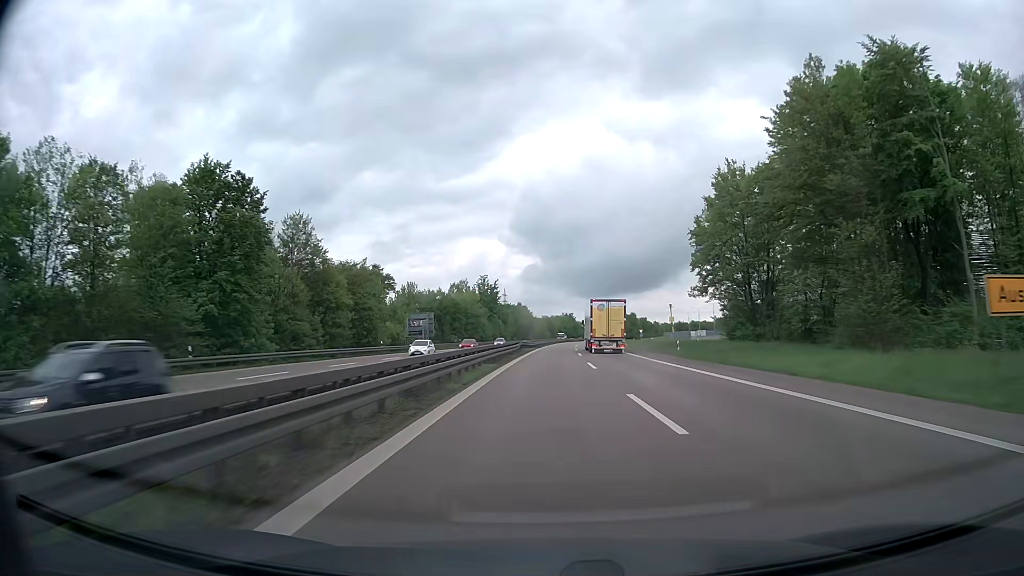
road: trunk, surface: asphalt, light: Day
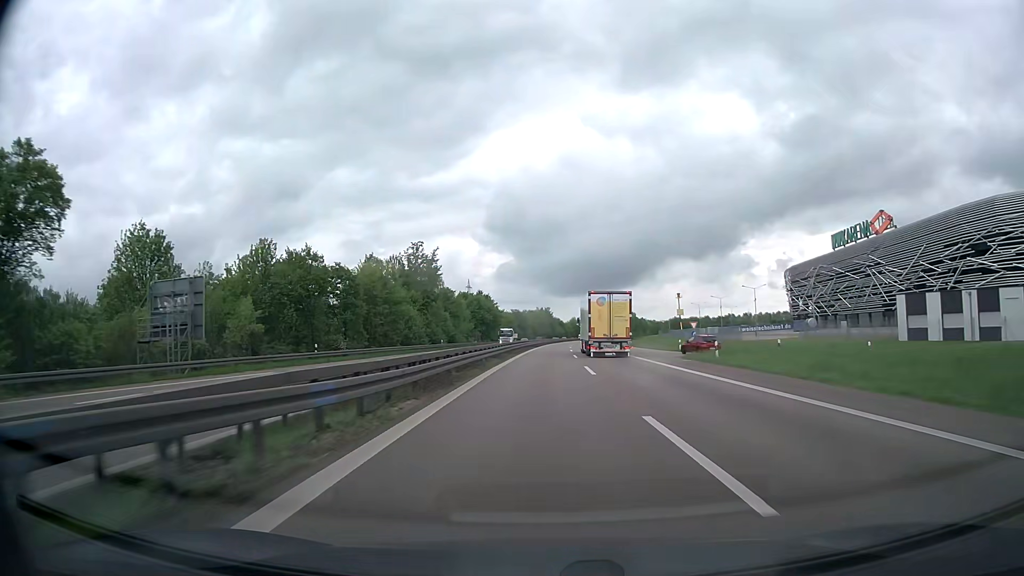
(+1.2, +58.4) m; +2°
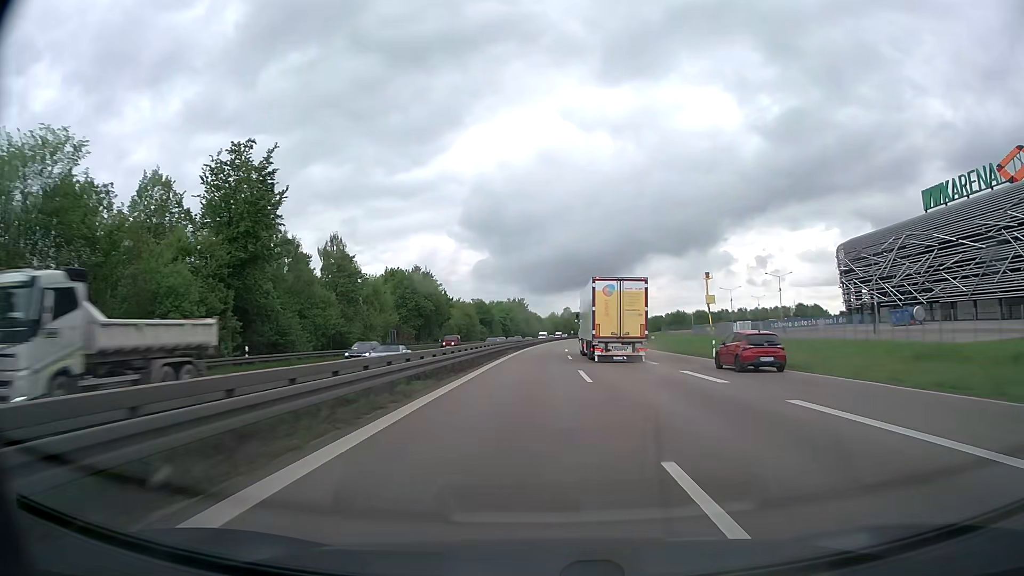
(+1.1, +58.3) m; +2°
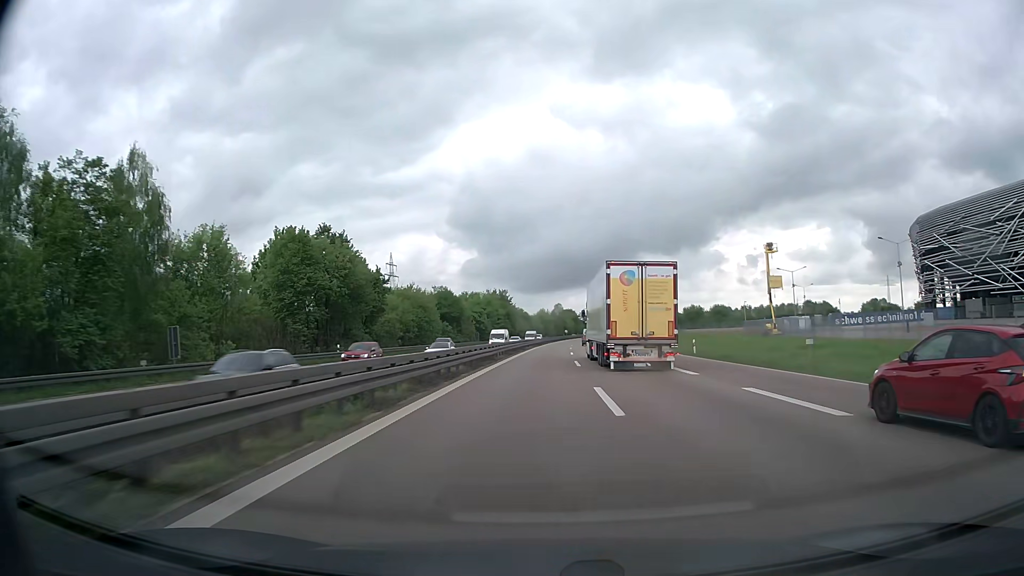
(+0.4, +44.1) m; +1°
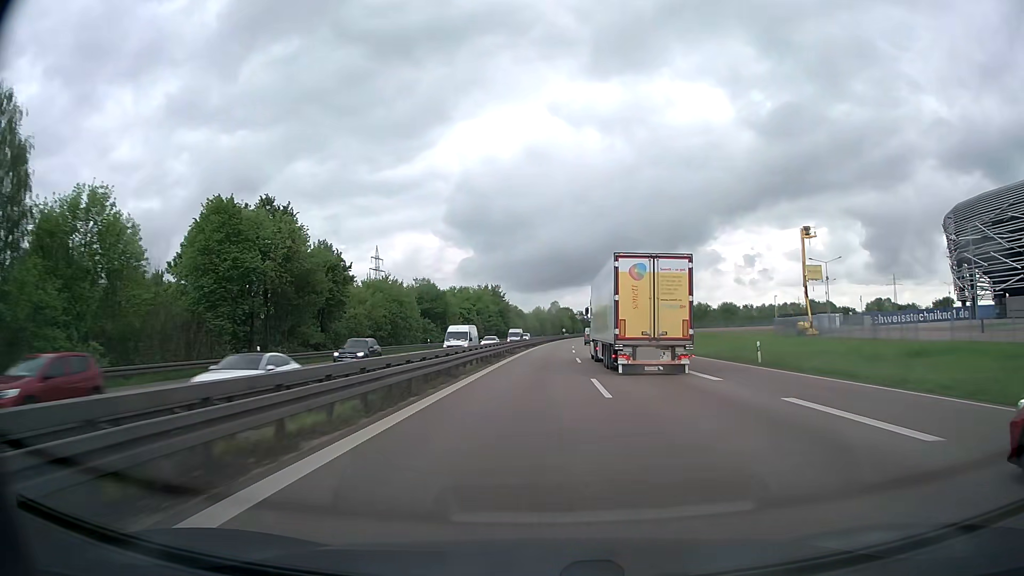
(0.0, +14.9) m; 0°
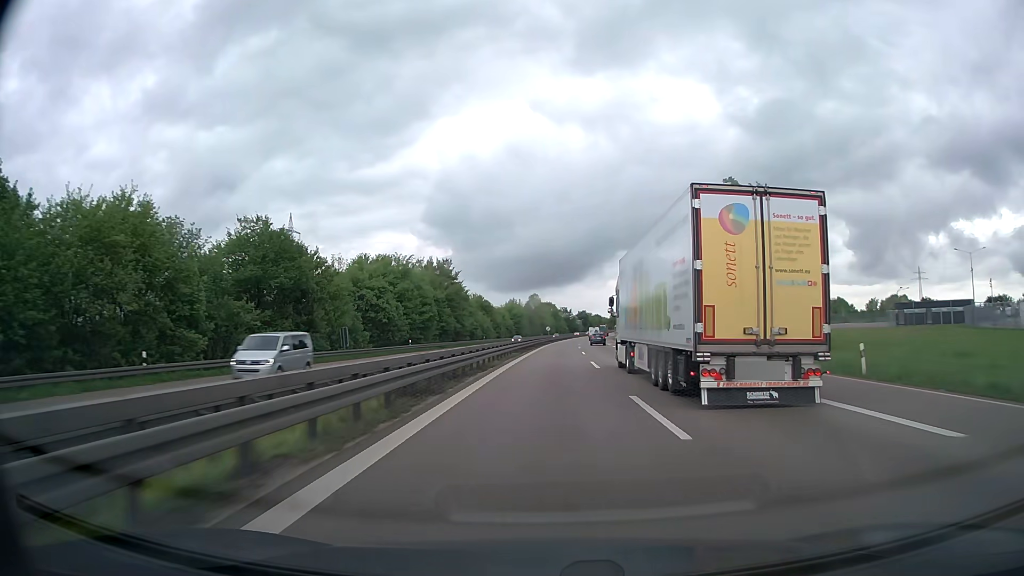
(+0.9, +60.1) m; +2°
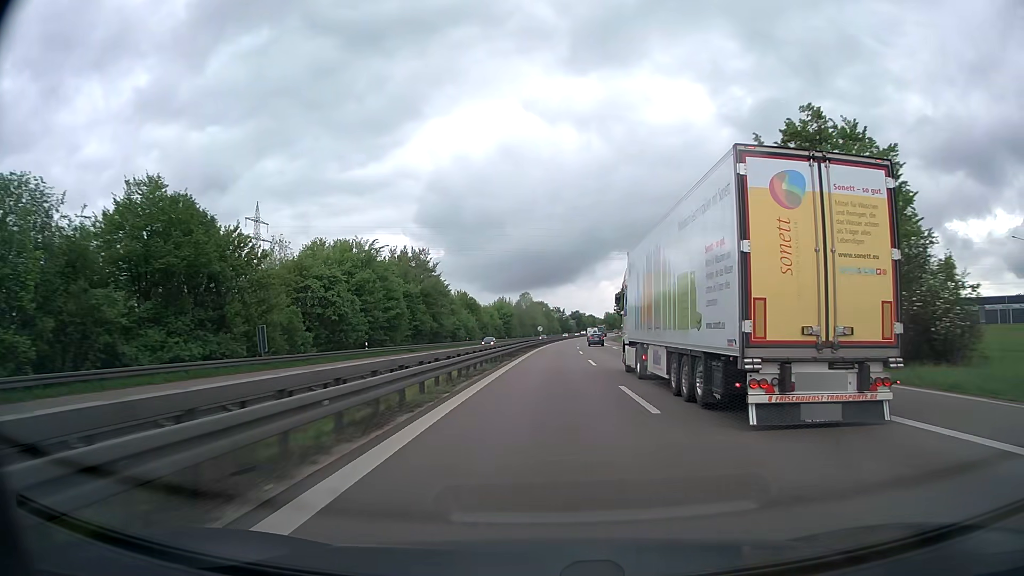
(+0.1, +15.3) m; +1°
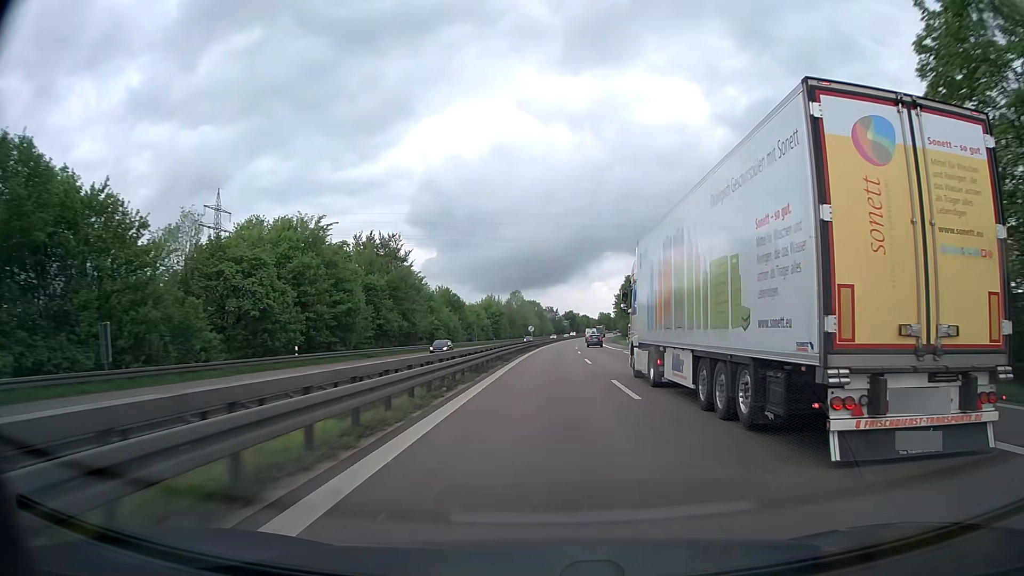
(+0.1, +15.4) m; 0°
(0, +10) (0, +20) (0, +30) (+1, +40) (+1, +50) (+1, +60) (+1, +70) (+2, +80) (+2, +90) (+3, +100) m
